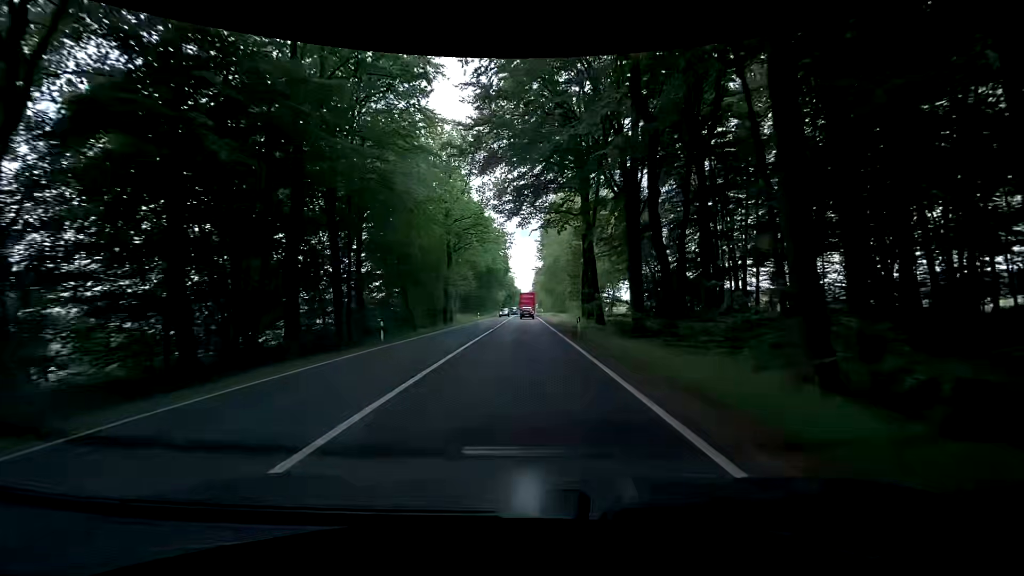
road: primary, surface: asphalt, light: Day
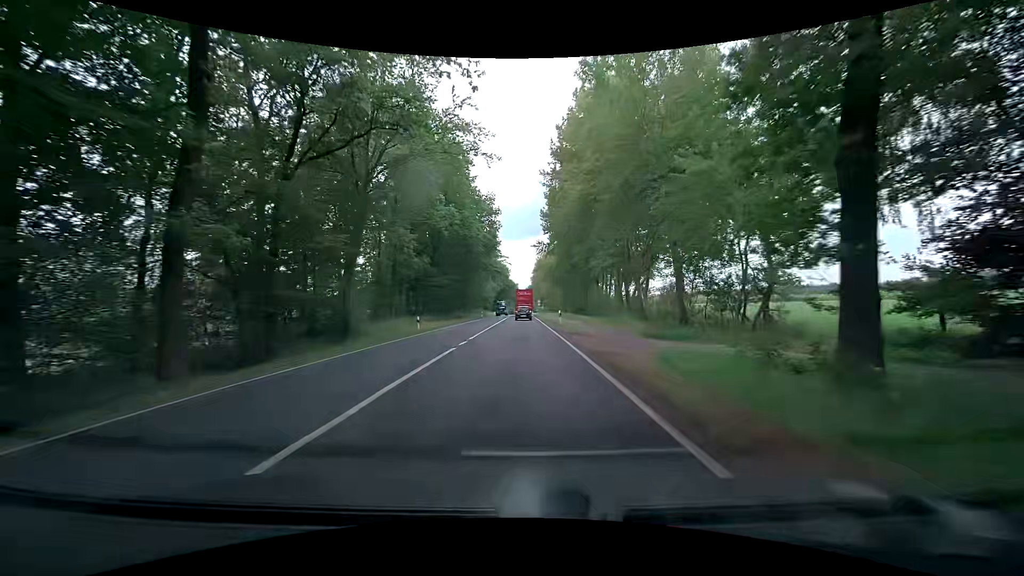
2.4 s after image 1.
(0.0, +40.5) m; 0°
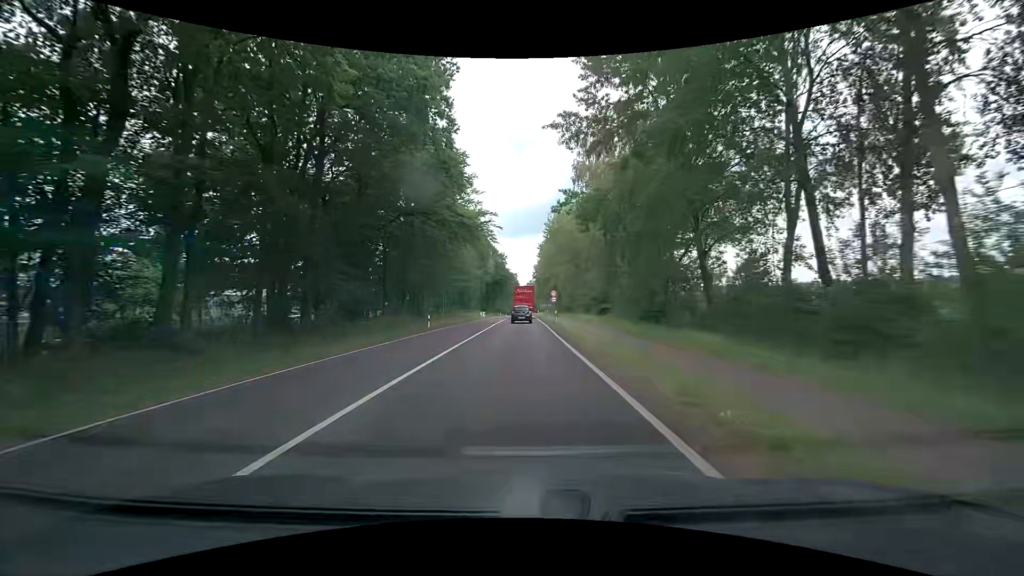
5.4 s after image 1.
(+0.1, +47.1) m; 0°
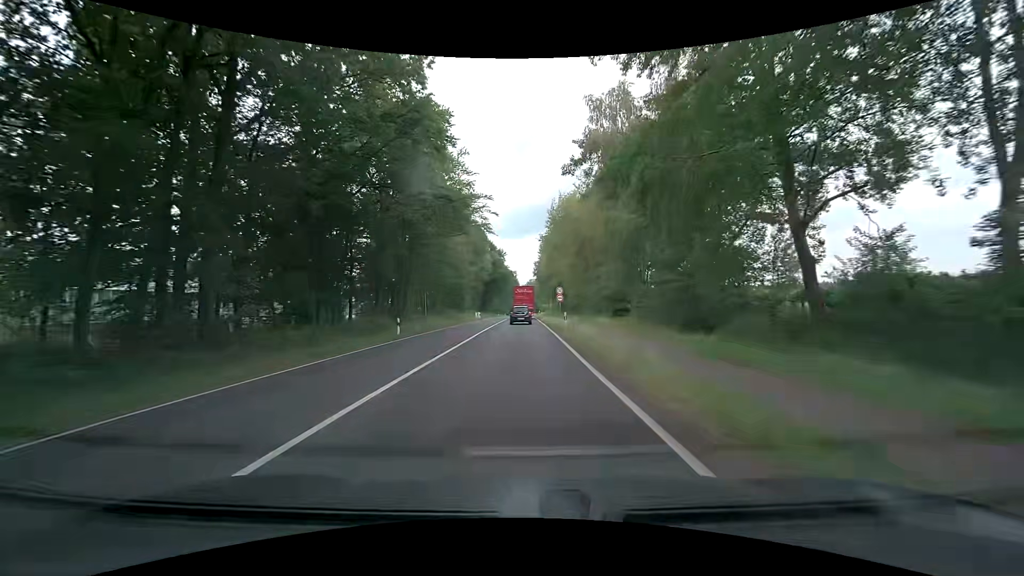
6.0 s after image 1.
(+0.1, +8.9) m; -1°
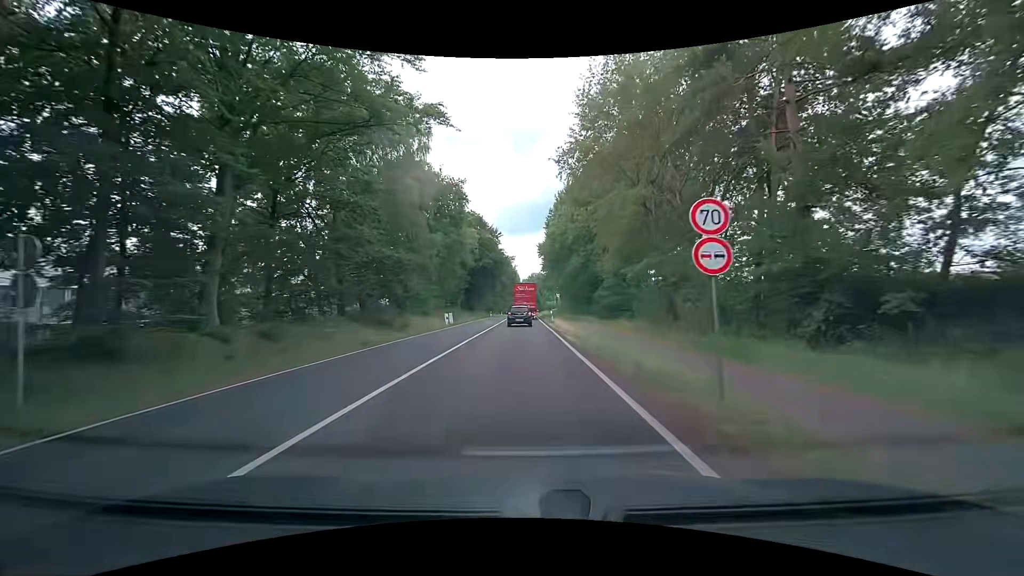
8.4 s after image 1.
(+0.2, +33.6) m; 0°
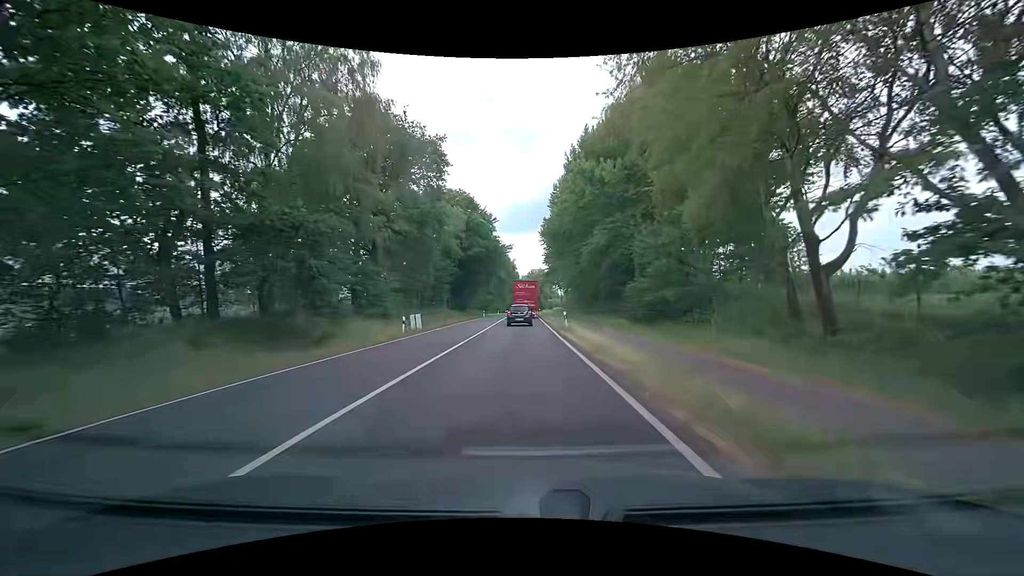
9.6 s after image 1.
(+0.1, +15.8) m; 0°
(0, +10) (0, +20) (0, +30) (0, +40) (0, +50) (+1, +60) (+1, +70) (+1, +80) (+1, +90) (+1, +100) m
